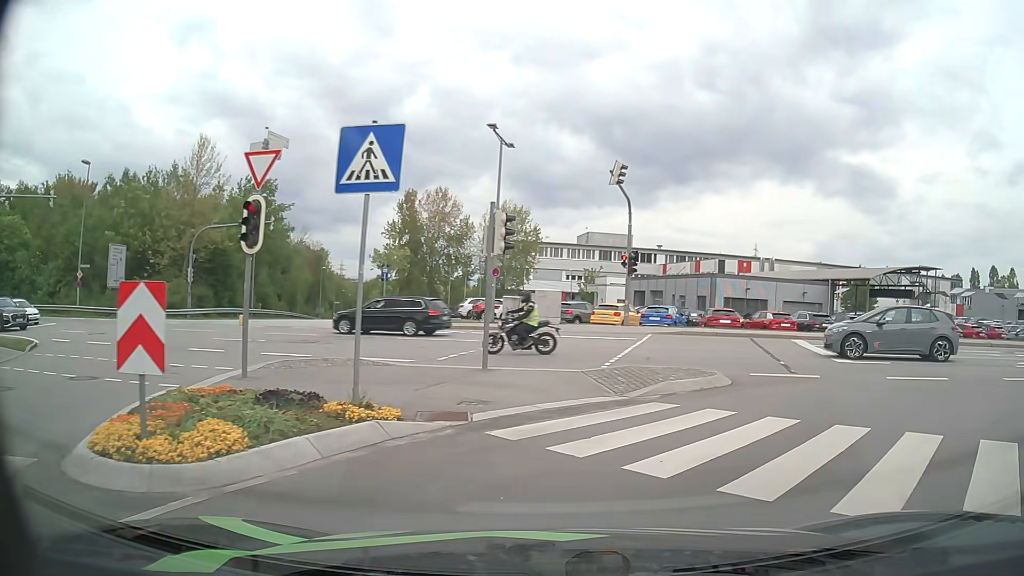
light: Day
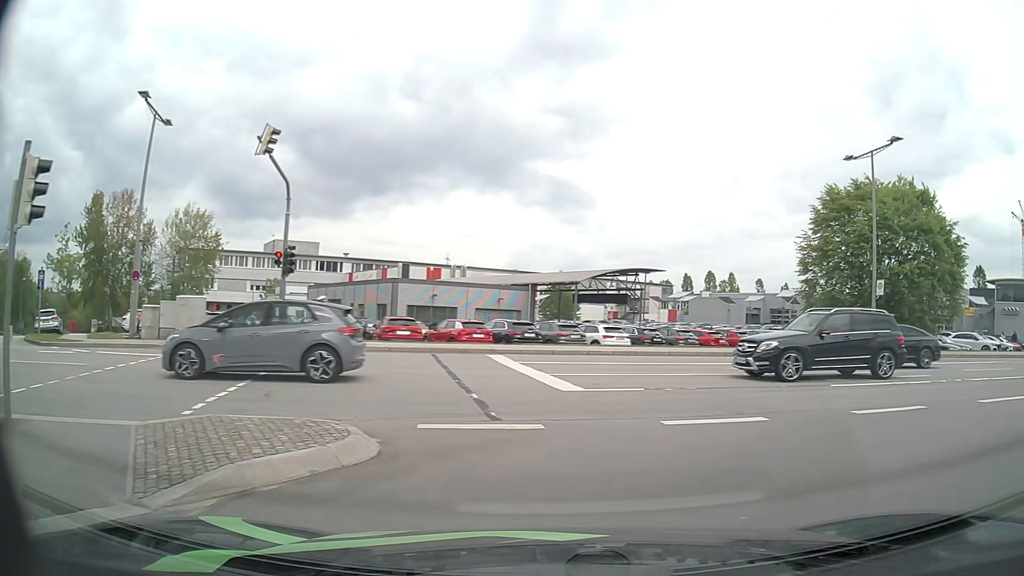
(+1.2, +5.9) m; +26°
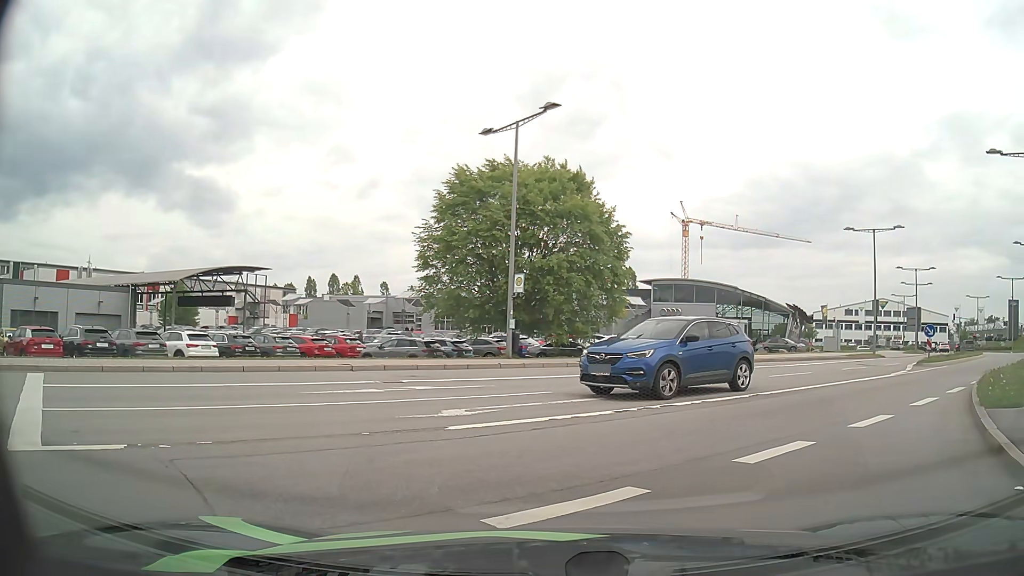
(+1.4, +5.2) m; +27°
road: secondary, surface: asphalt
